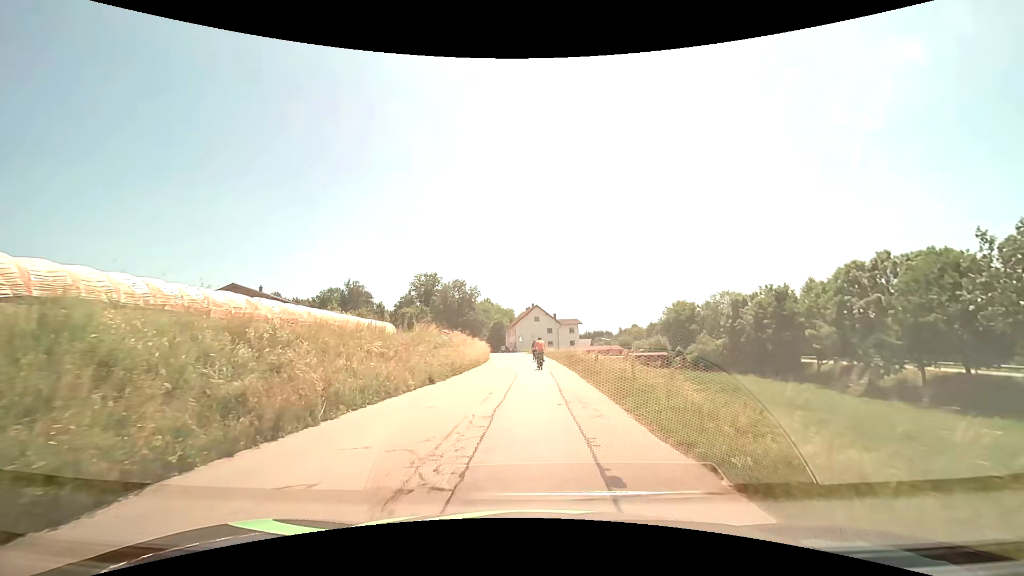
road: tertiary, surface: asphalt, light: Day
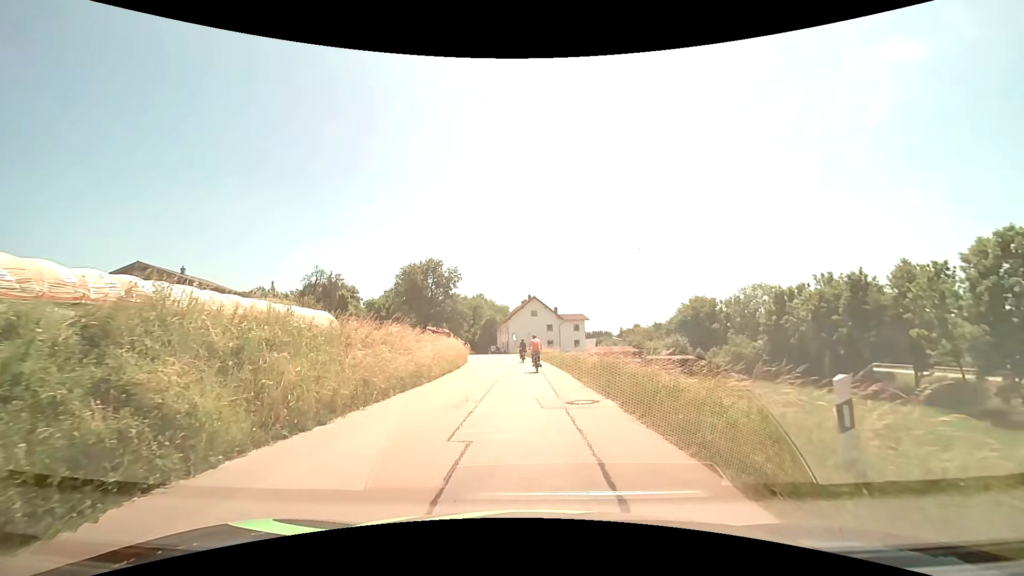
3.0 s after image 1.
(+0.2, +18.1) m; 0°
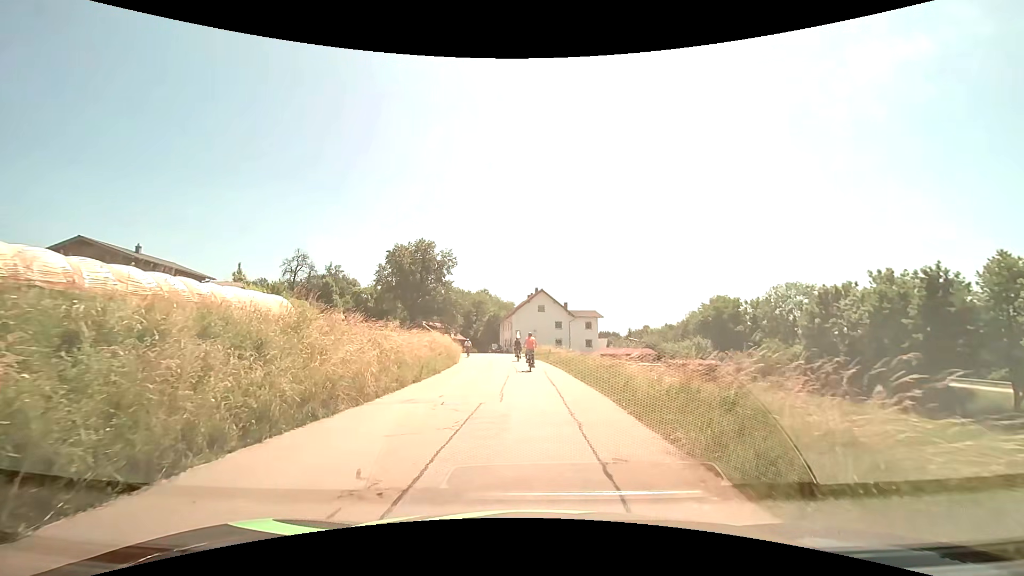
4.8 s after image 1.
(-0.1, +9.3) m; -1°
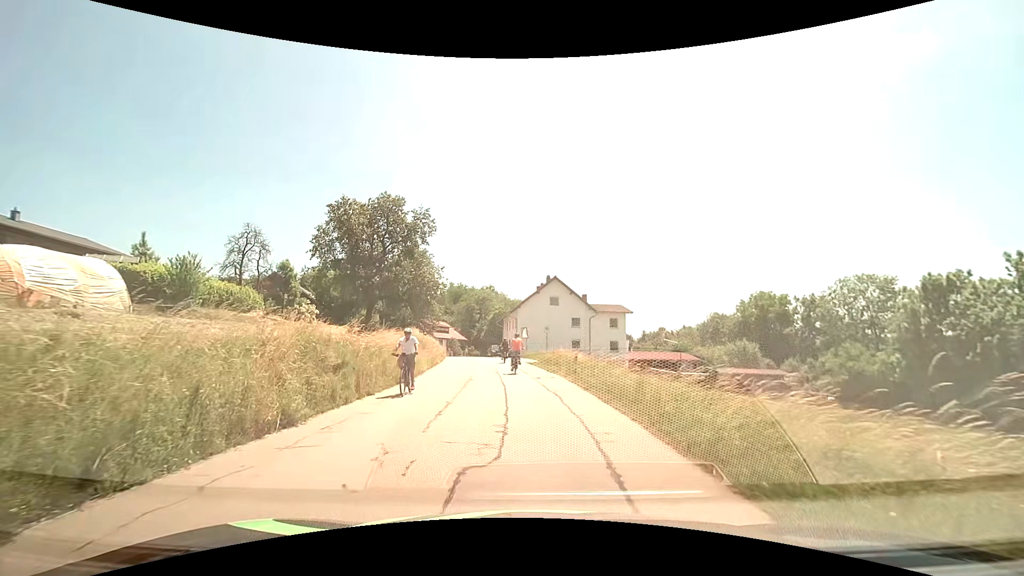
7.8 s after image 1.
(-0.1, +15.7) m; -1°
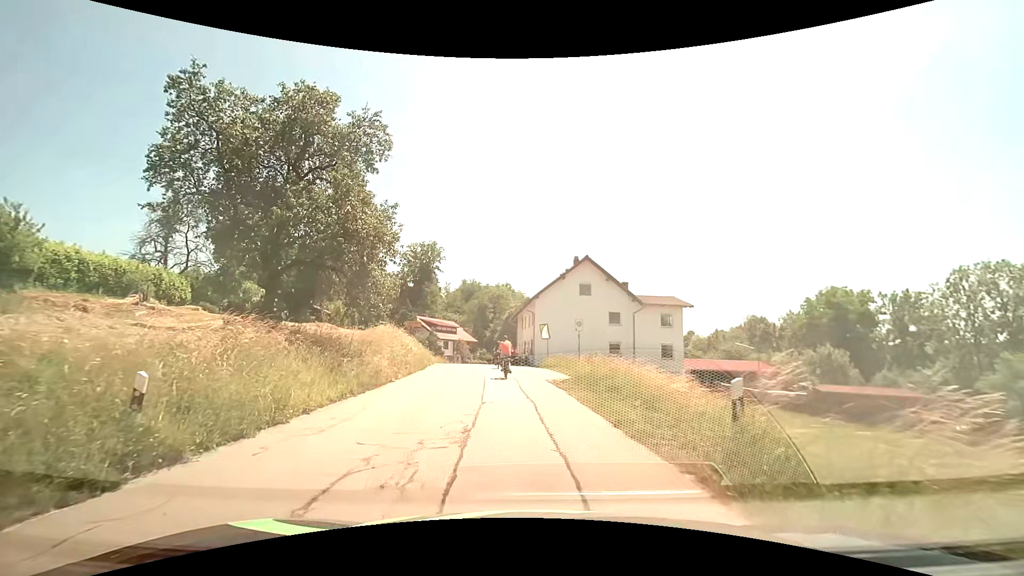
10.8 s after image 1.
(-0.2, +15.5) m; -2°
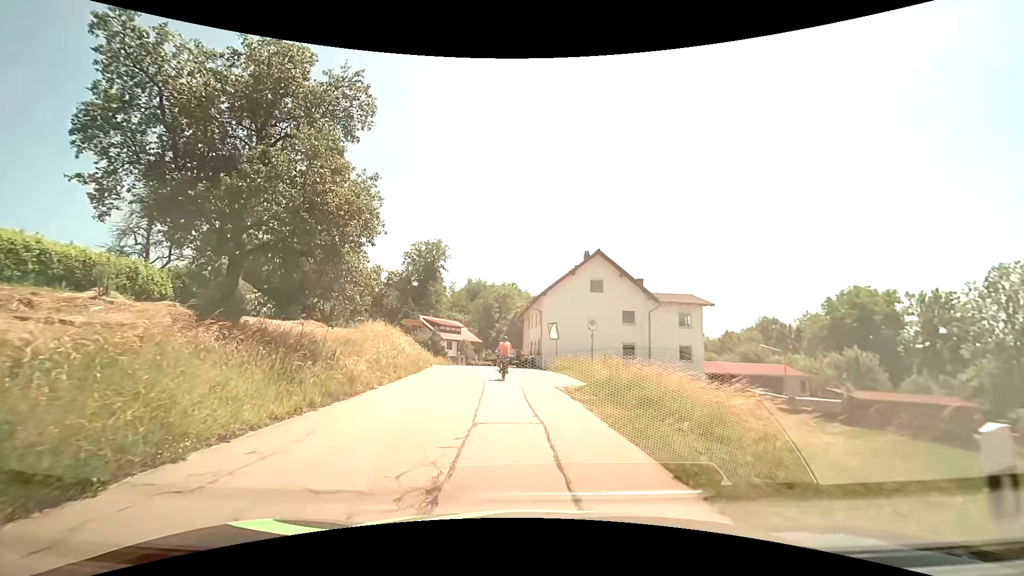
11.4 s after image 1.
(0.0, +3.2) m; 0°
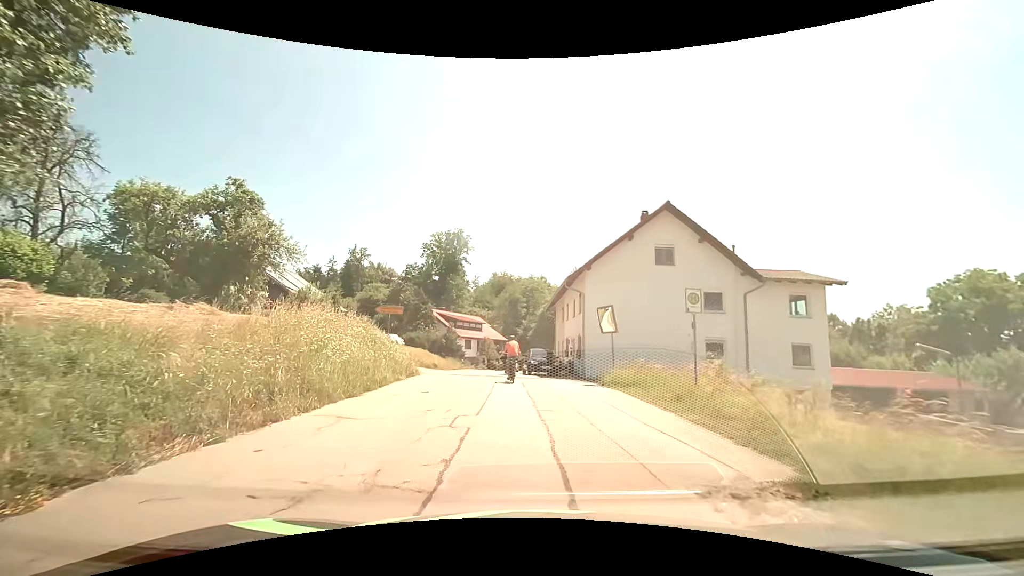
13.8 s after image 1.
(-0.5, +12.7) m; -4°
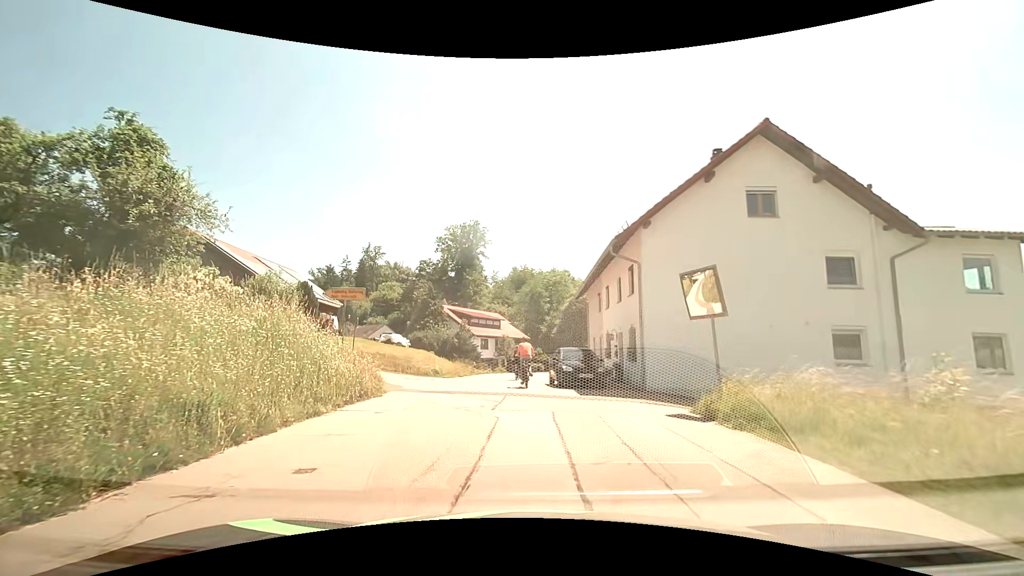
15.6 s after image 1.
(-0.1, +9.1) m; -3°
(0, +10) (-1, +20) (-1, +30) (+1, +40) (+2, +50) (+4, +60) (+7, +69) (+11, +78) (+17, +86) (+22, +95) m
